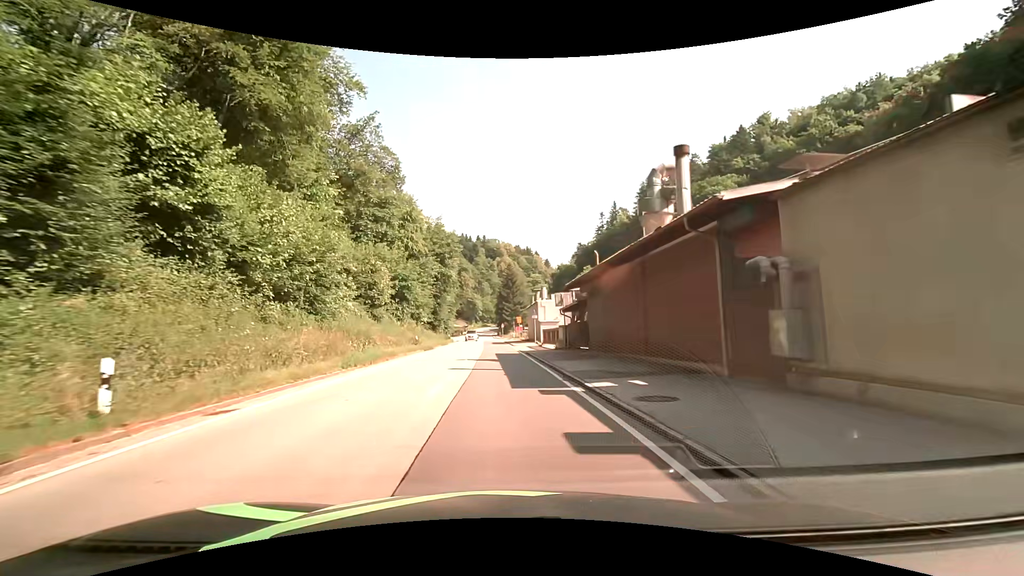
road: secondary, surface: asphalt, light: Day
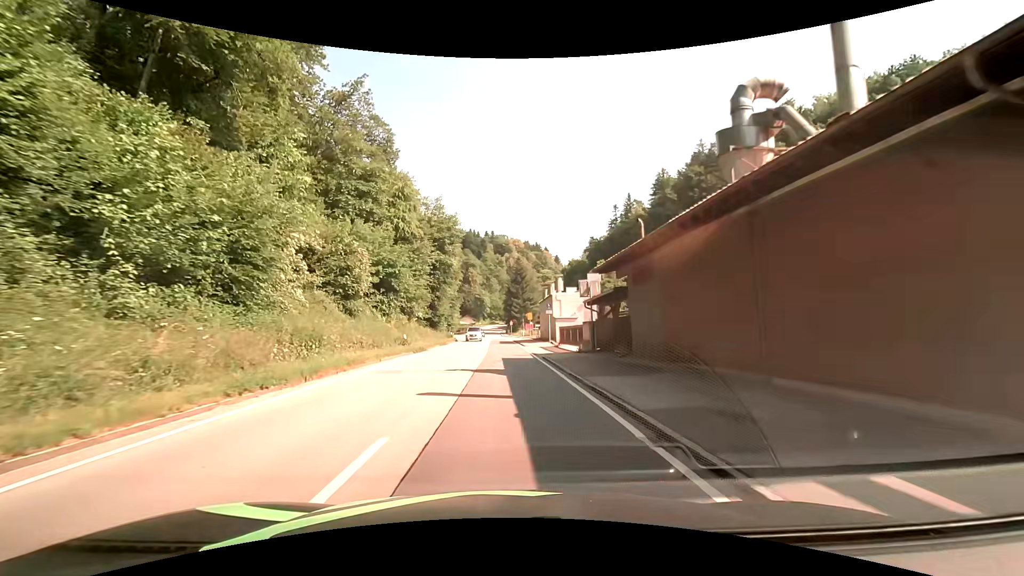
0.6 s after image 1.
(-0.1, +7.8) m; -1°
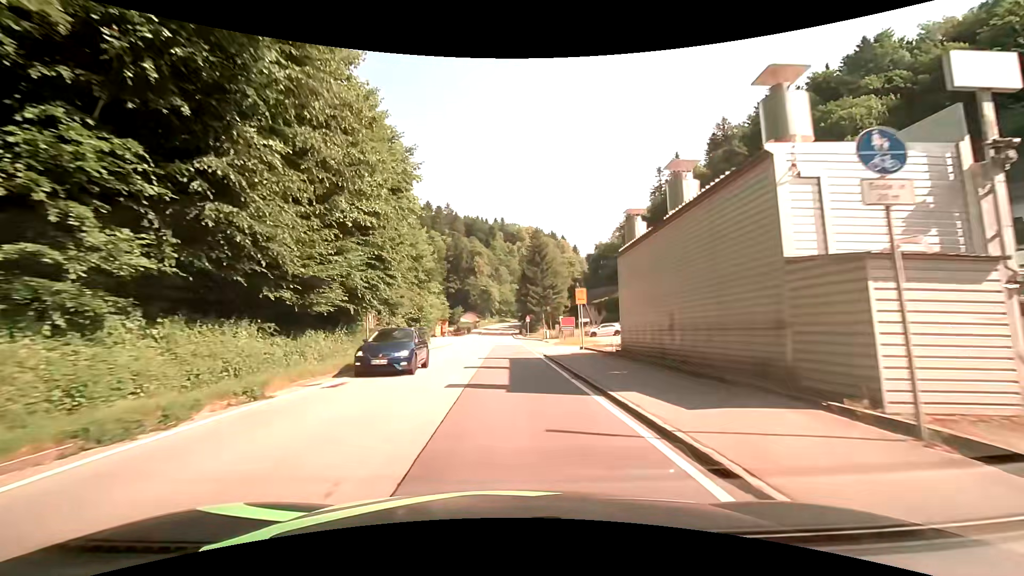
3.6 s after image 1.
(-0.3, +38.9) m; -1°
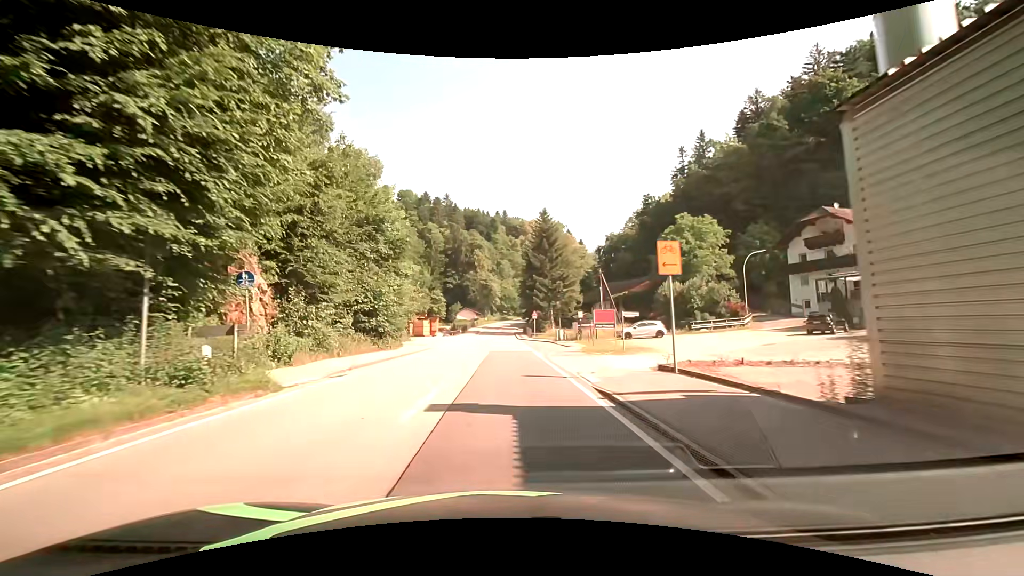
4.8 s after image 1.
(0.0, +15.4) m; 0°
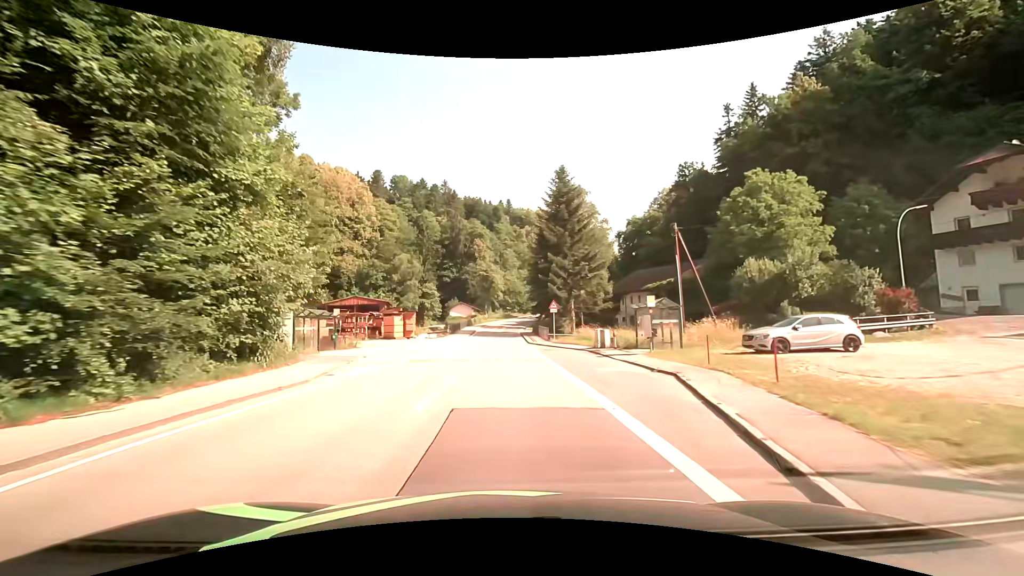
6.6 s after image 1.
(-0.2, +23.0) m; -1°
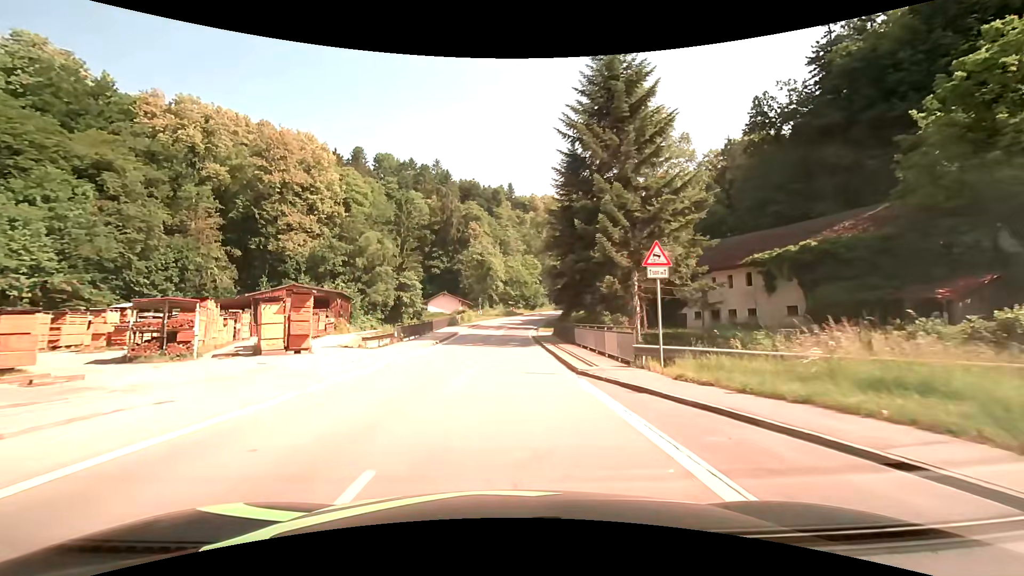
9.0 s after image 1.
(0.0, +30.6) m; 0°
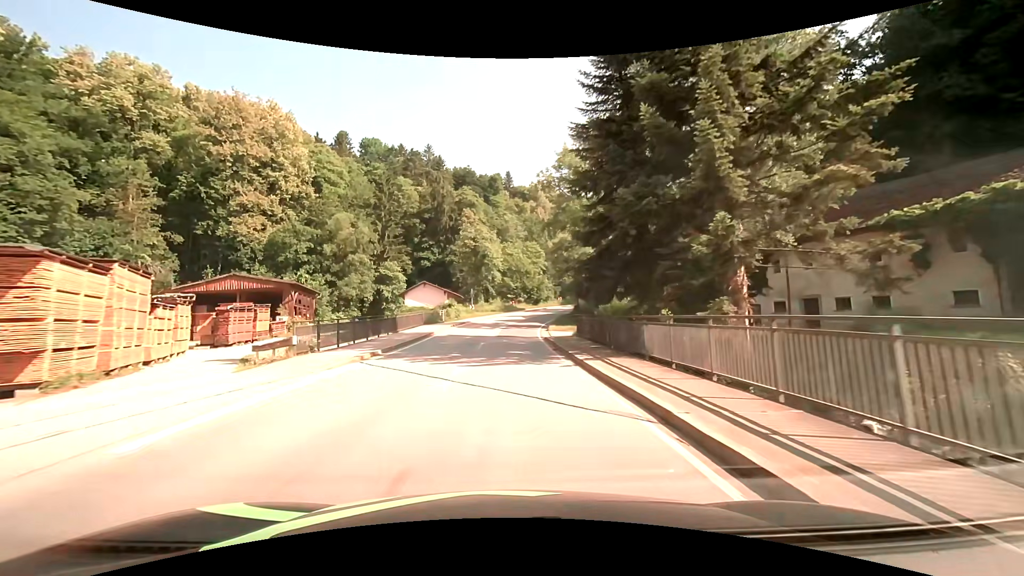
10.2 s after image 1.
(0.0, +15.2) m; 0°
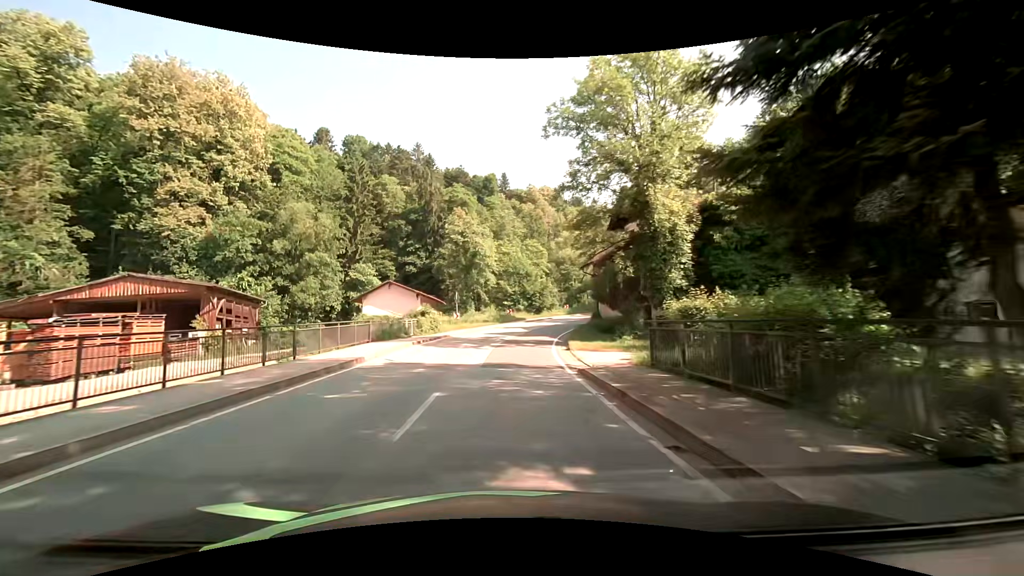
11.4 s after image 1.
(0.0, +15.1) m; 0°
(0, +10) (0, +20) (+1, +30) (+2, +40) (+5, +50) (+9, +59) (+14, +68) (+20, +75) (+27, +83) (+34, +89) m
